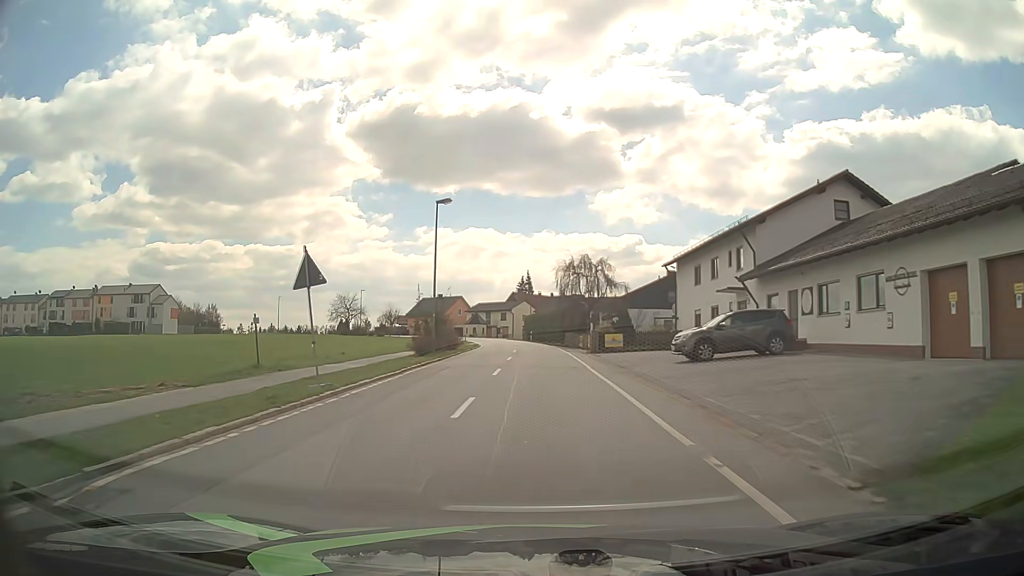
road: tertiary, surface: asphalt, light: Day
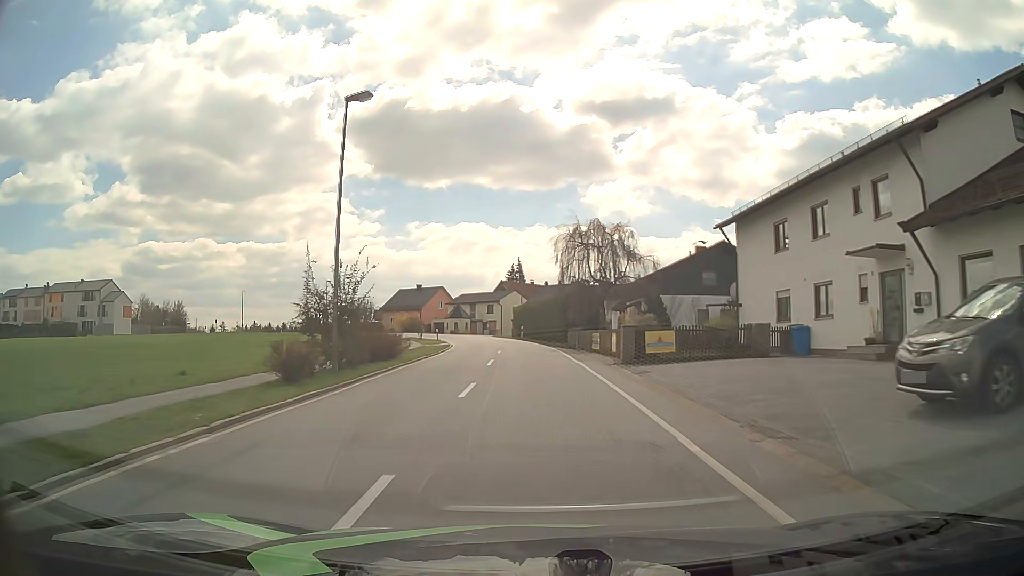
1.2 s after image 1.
(-0.1, +16.0) m; 0°
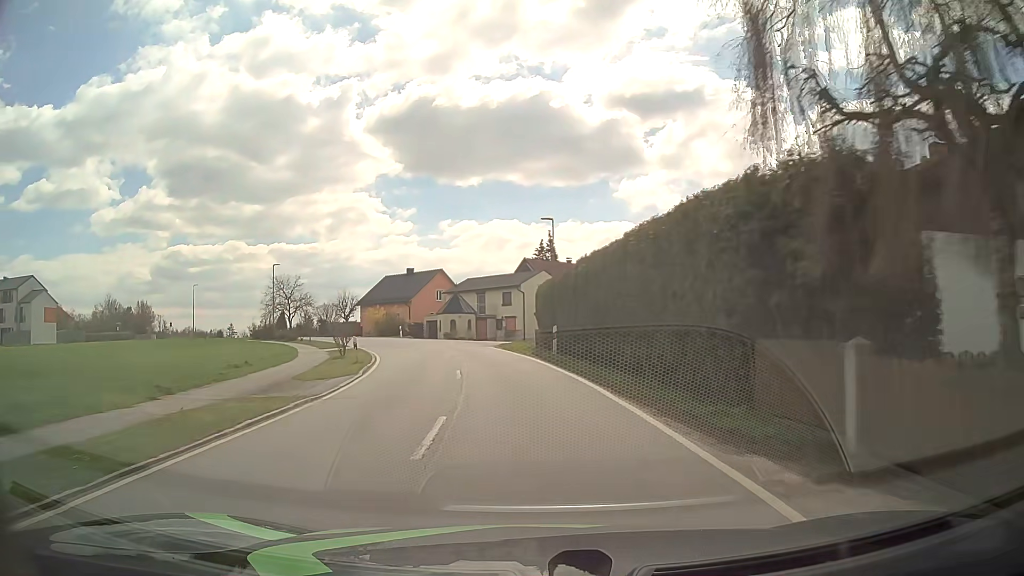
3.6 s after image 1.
(-0.5, +32.6) m; -3°
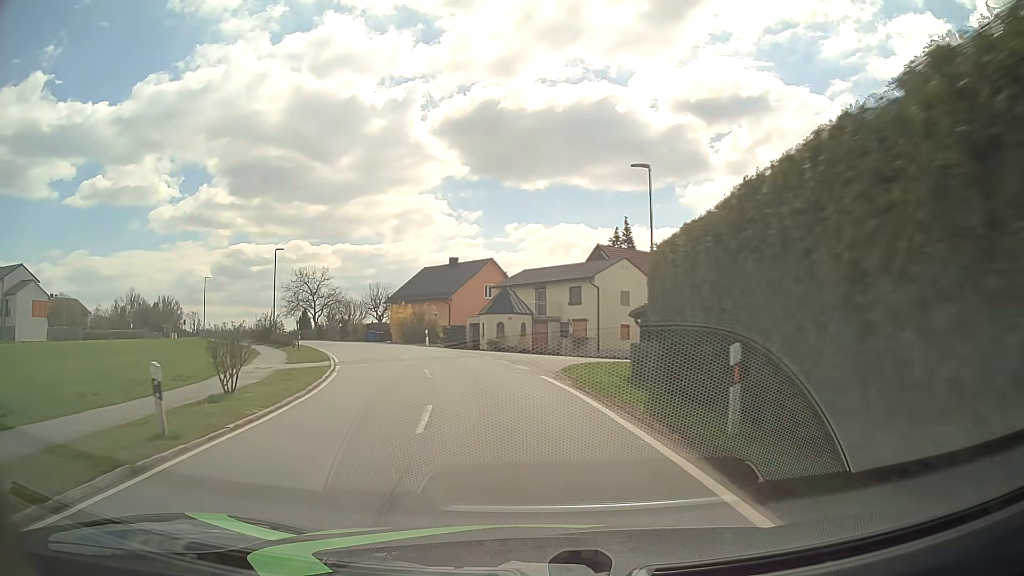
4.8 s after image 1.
(-0.7, +16.3) m; -5°
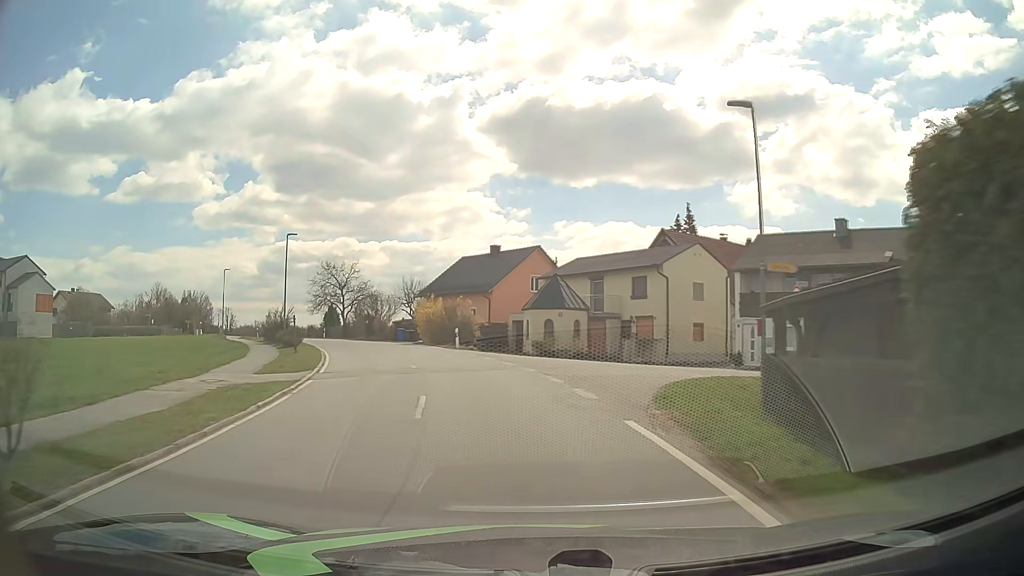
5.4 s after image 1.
(-0.3, +8.1) m; -4°
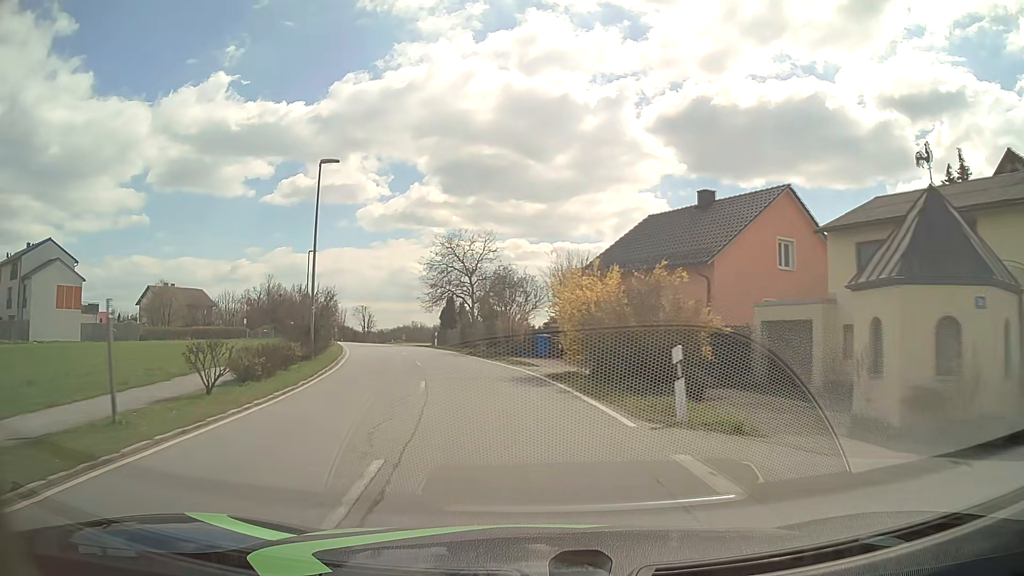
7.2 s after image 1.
(-3.0, +24.0) m; -15°
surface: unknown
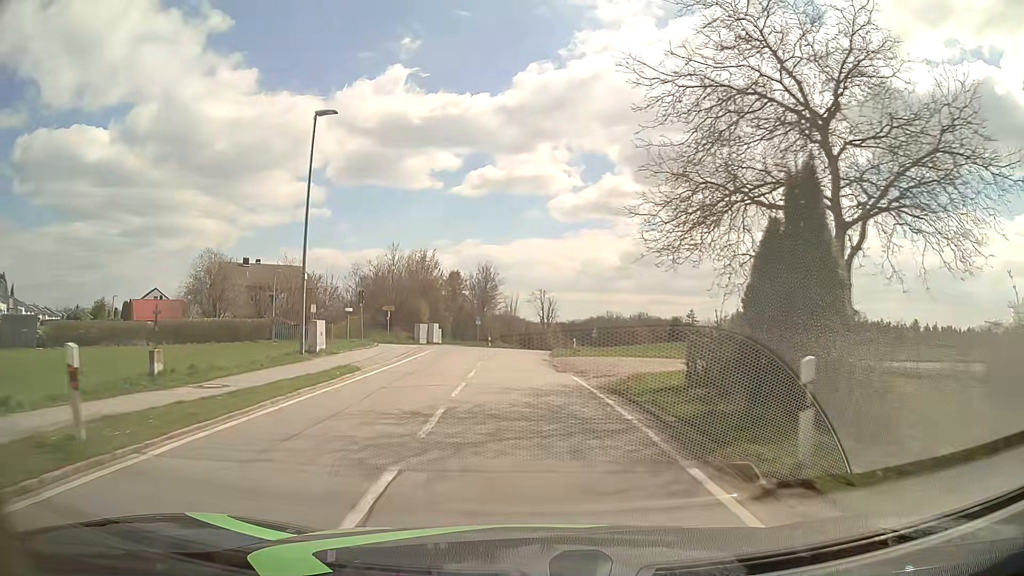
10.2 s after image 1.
(-6.9, +40.6) m; -16°
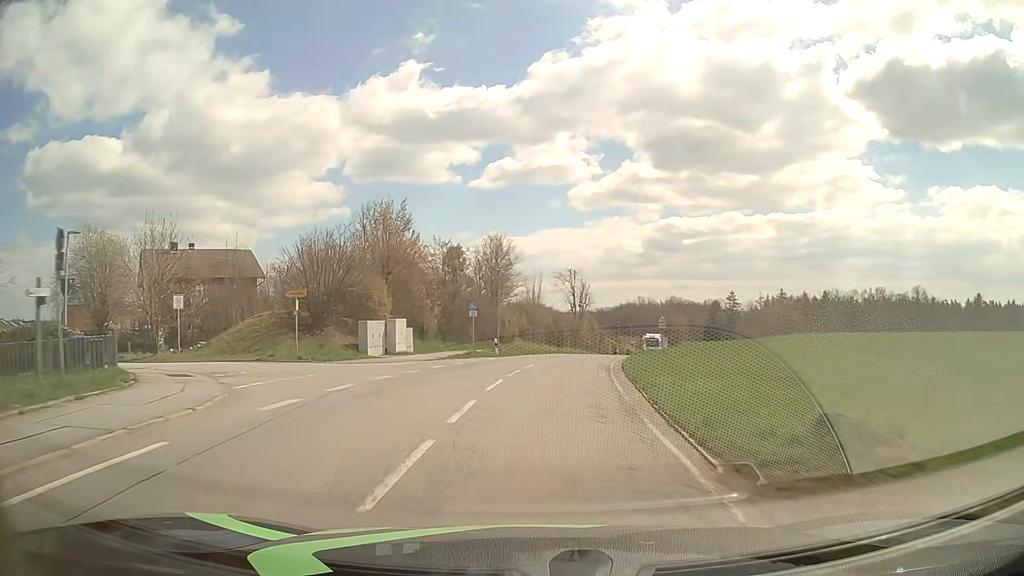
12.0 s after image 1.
(-0.6, +26.0) m; -2°
(0, +10) (+1, +20) (+2, +30) (+4, +40) (+6, +49) (+9, +59) (+11, +69) (+14, +78) (+16, +88) (+19, +98) m
